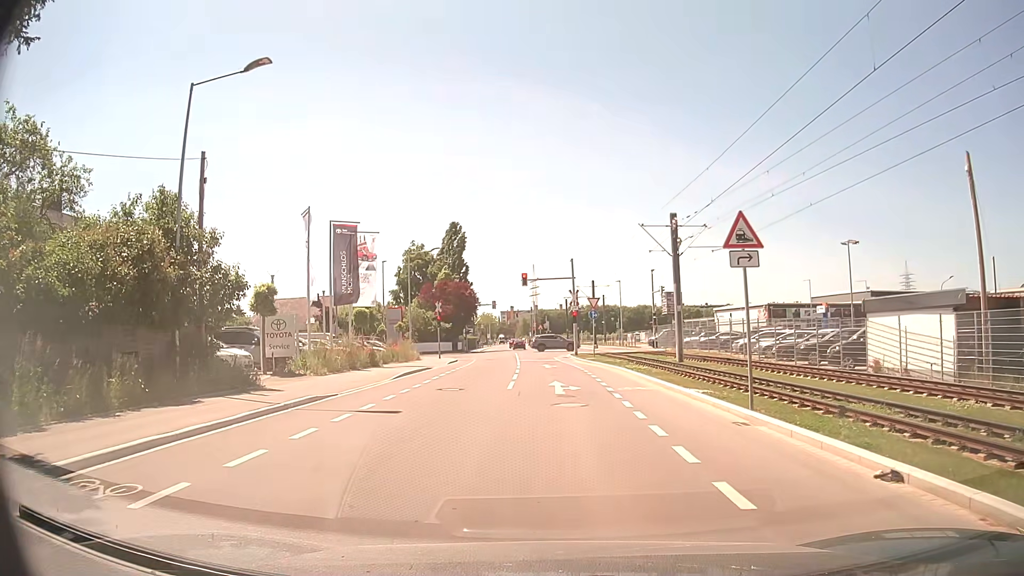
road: residential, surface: asphalt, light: Day
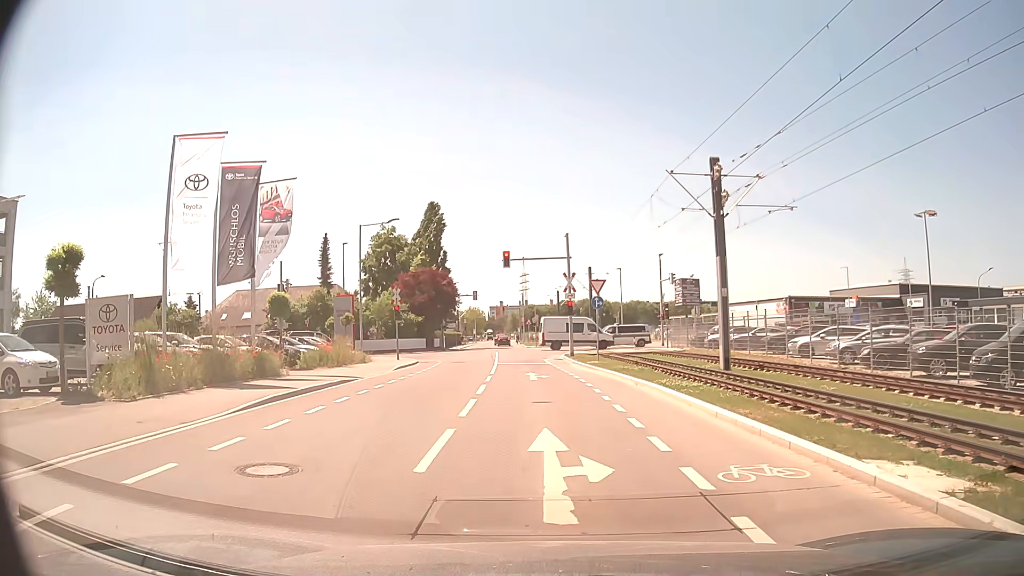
(0.0, +11.3) m; 0°
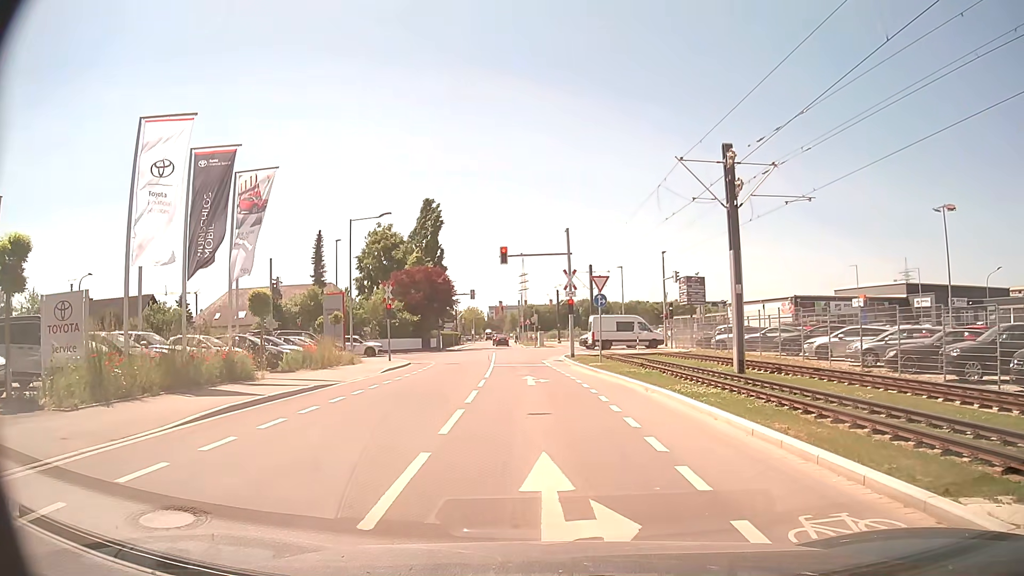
(0.0, +2.0) m; 0°
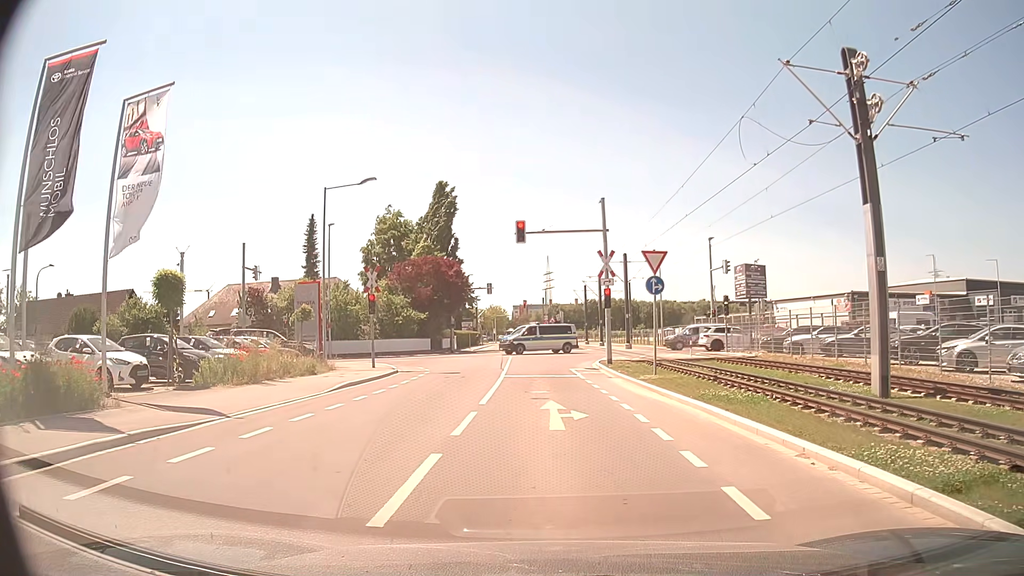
(-0.1, +8.9) m; -2°
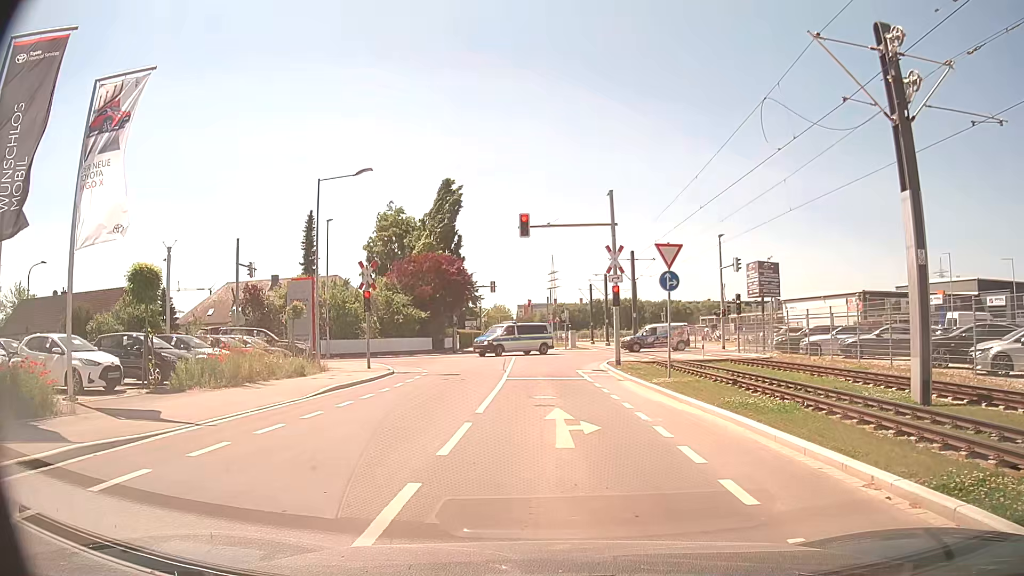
(0.0, +1.6) m; 0°
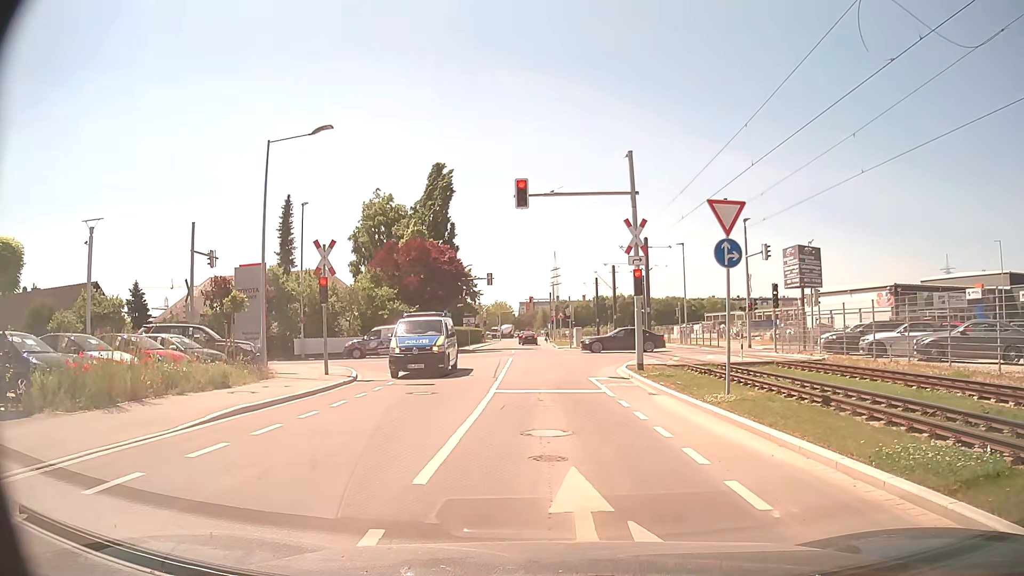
(-0.1, +6.0) m; 0°
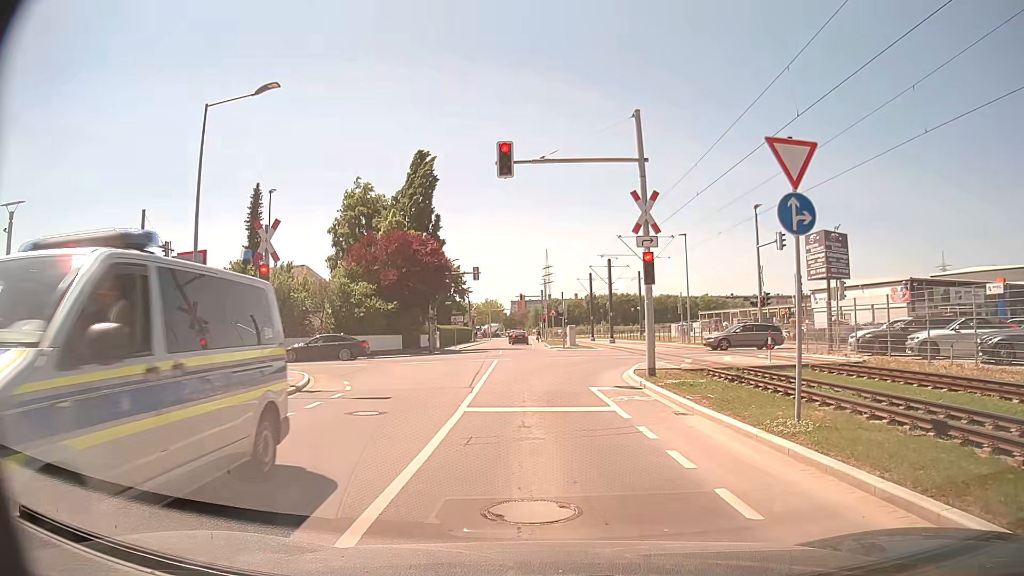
(0.0, +4.3) m; 0°
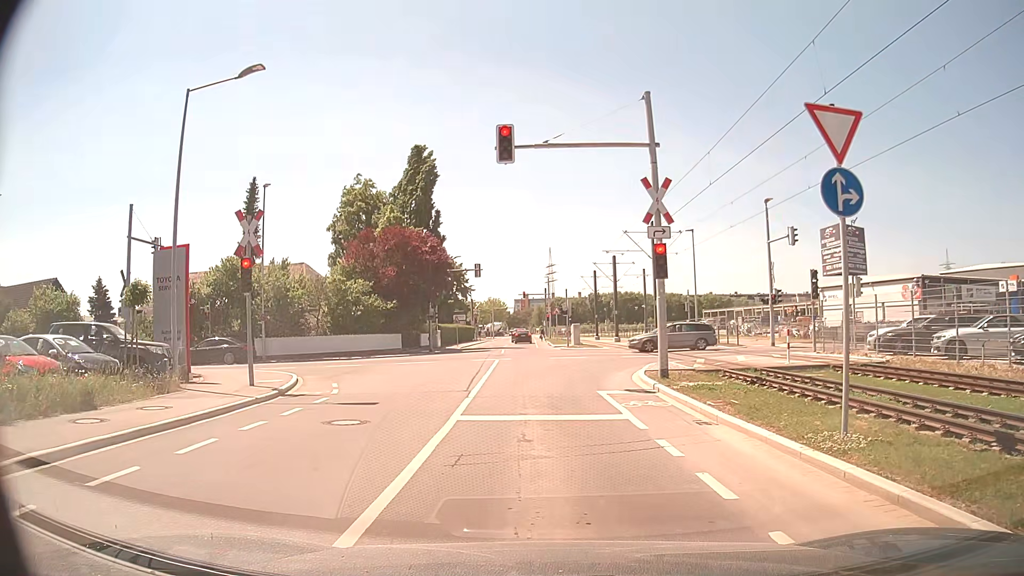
(0.0, +1.4) m; 0°
(0, +10) (0, +20) (-1, +30) (-1, +40) (-2, +50) (-2, +60) (-2, +70) (-3, +80) (-3, +90) (-3, +100) m
